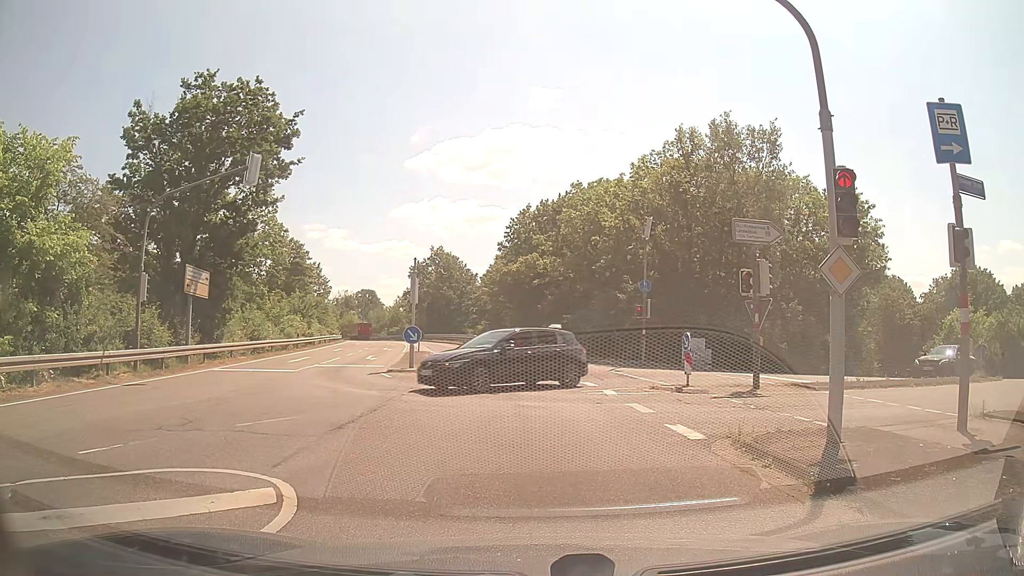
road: secondary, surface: asphalt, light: Day
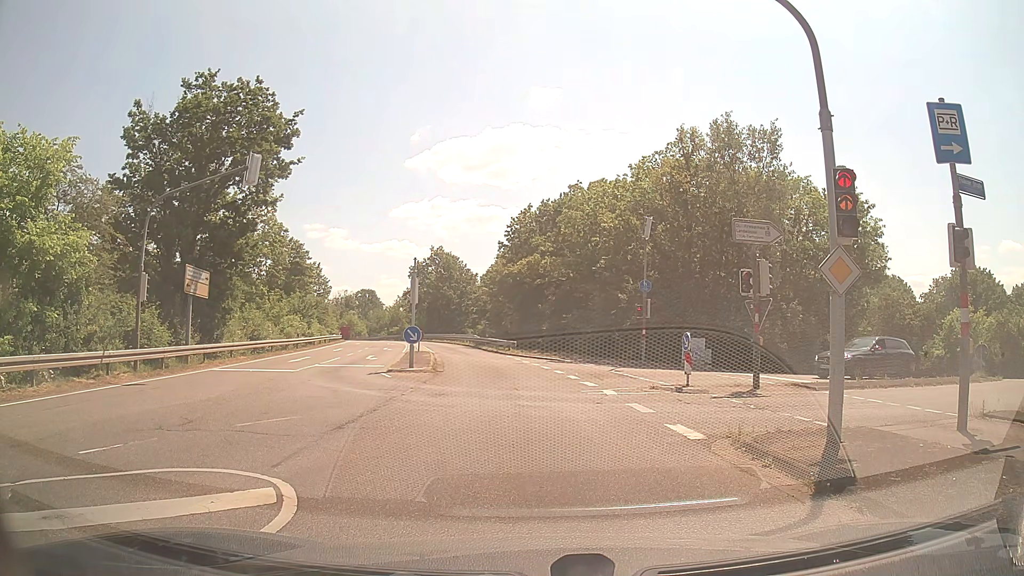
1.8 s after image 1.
(0.0, 0.0) m; 0°
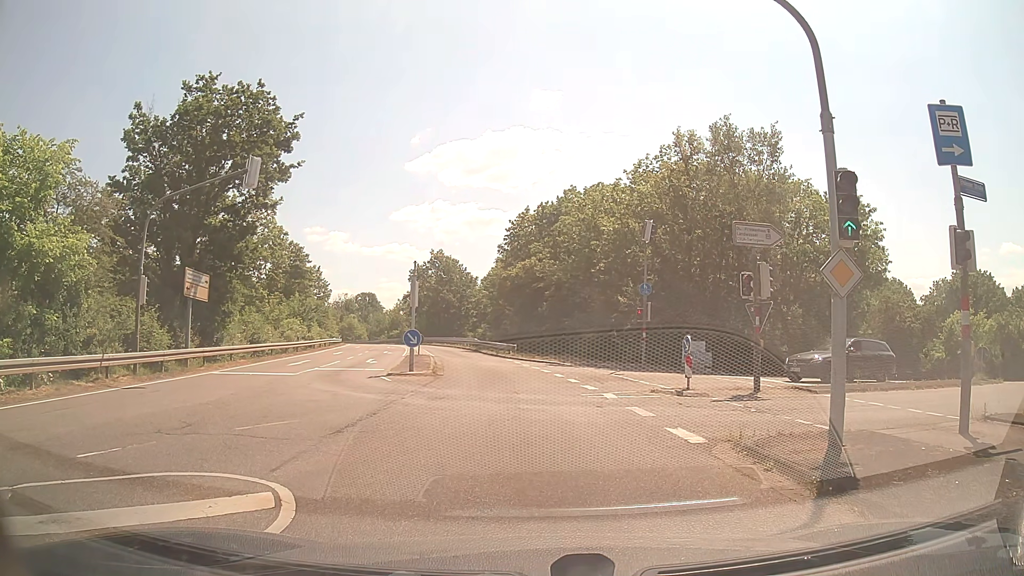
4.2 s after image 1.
(0.0, 0.0) m; 0°
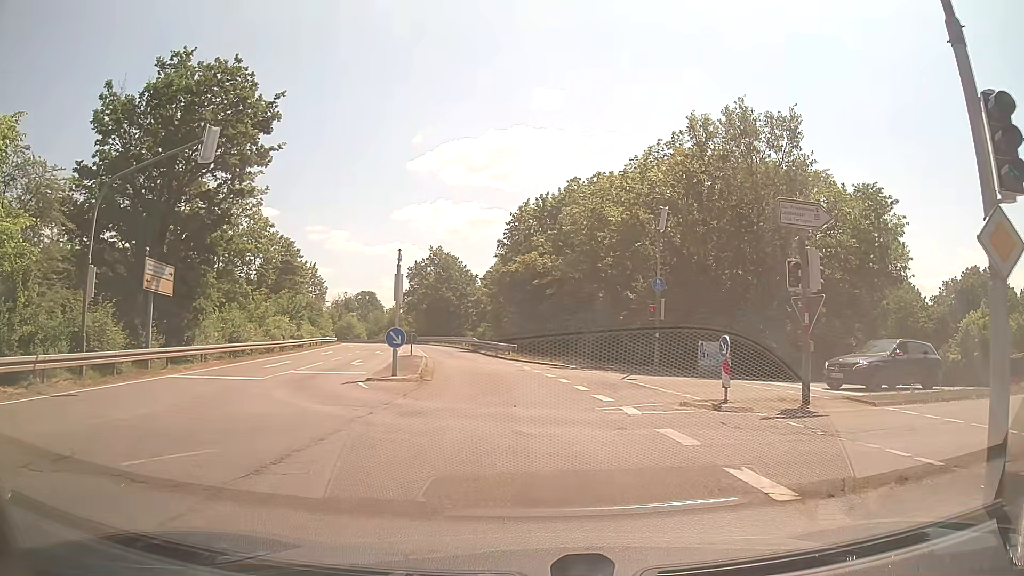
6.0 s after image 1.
(-0.1, +3.4) m; -1°
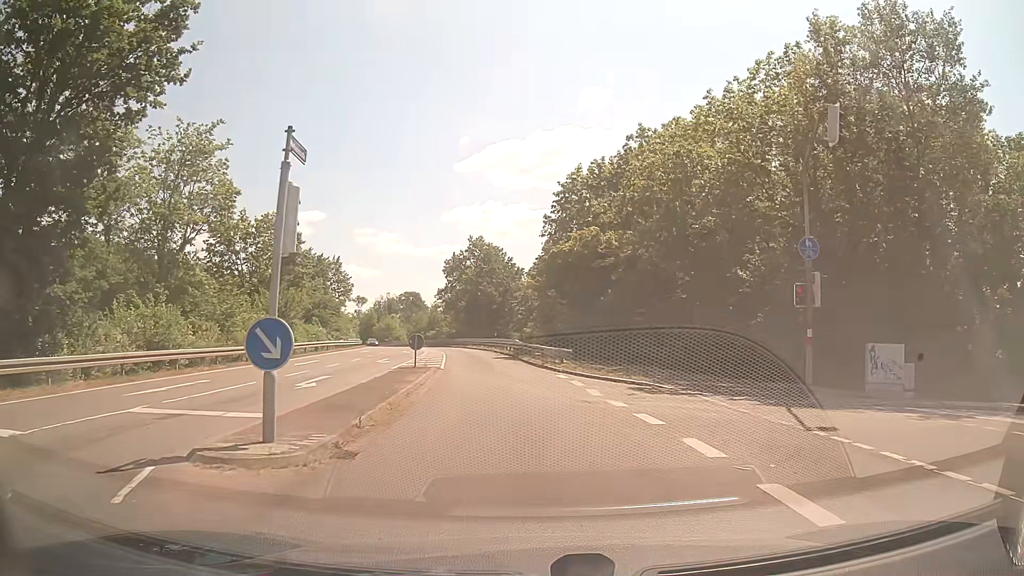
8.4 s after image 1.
(-0.6, +12.9) m; -6°
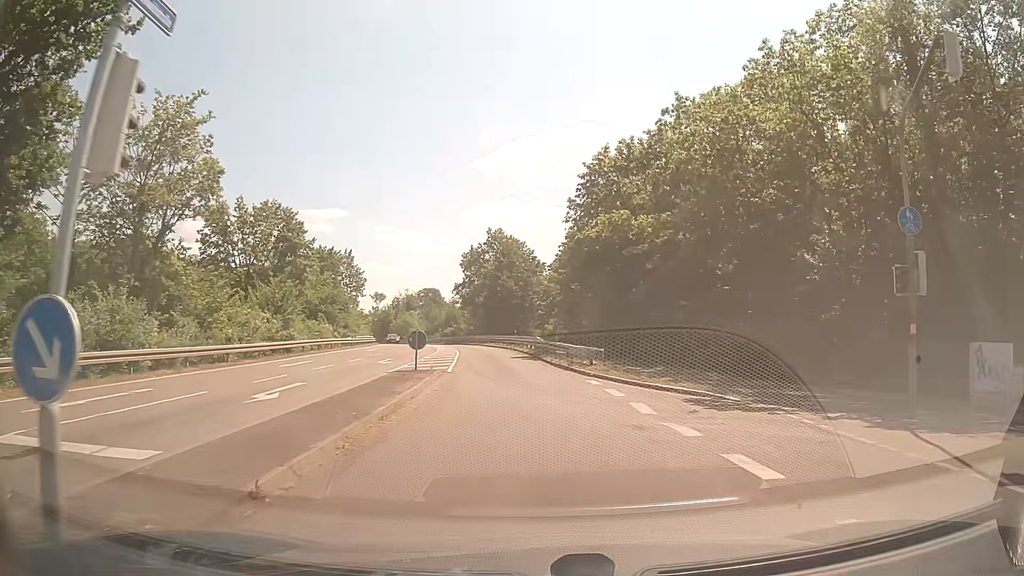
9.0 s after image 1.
(0.0, +4.4) m; -1°
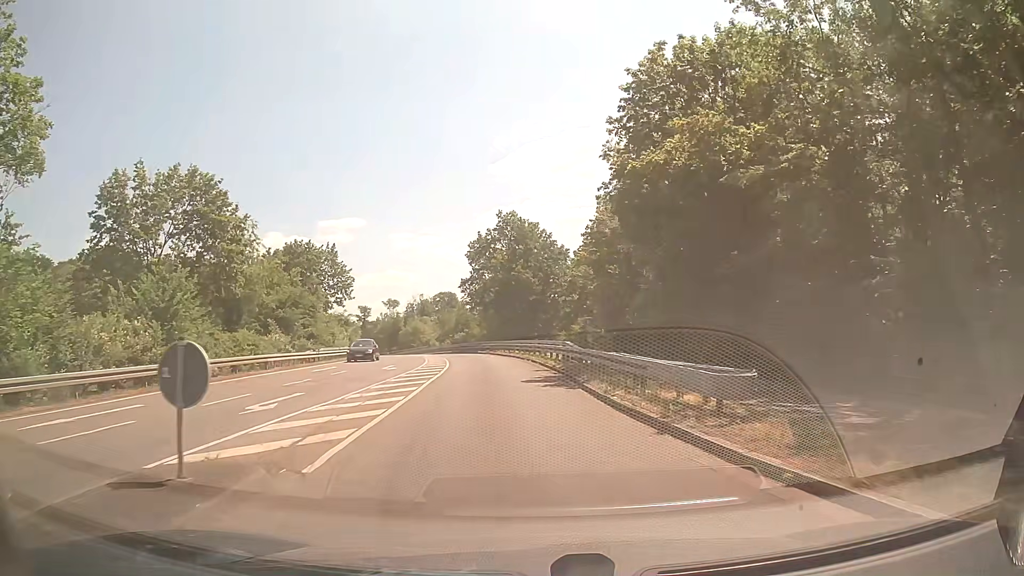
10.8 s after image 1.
(-0.2, +15.5) m; -2°
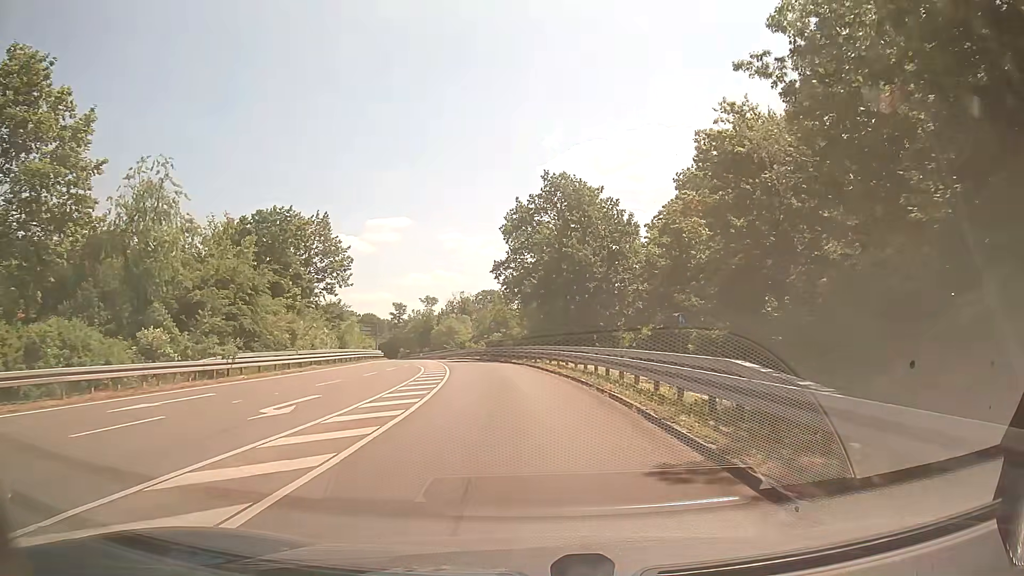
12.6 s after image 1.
(-0.6, +18.5) m; -4°
(0, +10) (-1, +20) (-2, +30) (-3, +40) (-5, +50) (-7, +59) (-9, +69) (-11, +79) (-14, +89) (-16, +98) m
